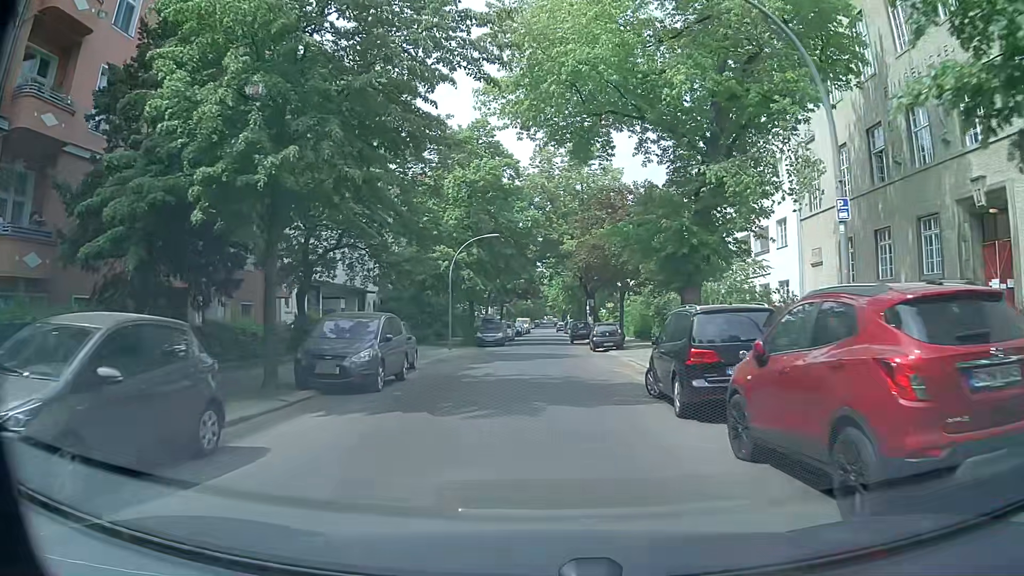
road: residential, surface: asphalt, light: Day
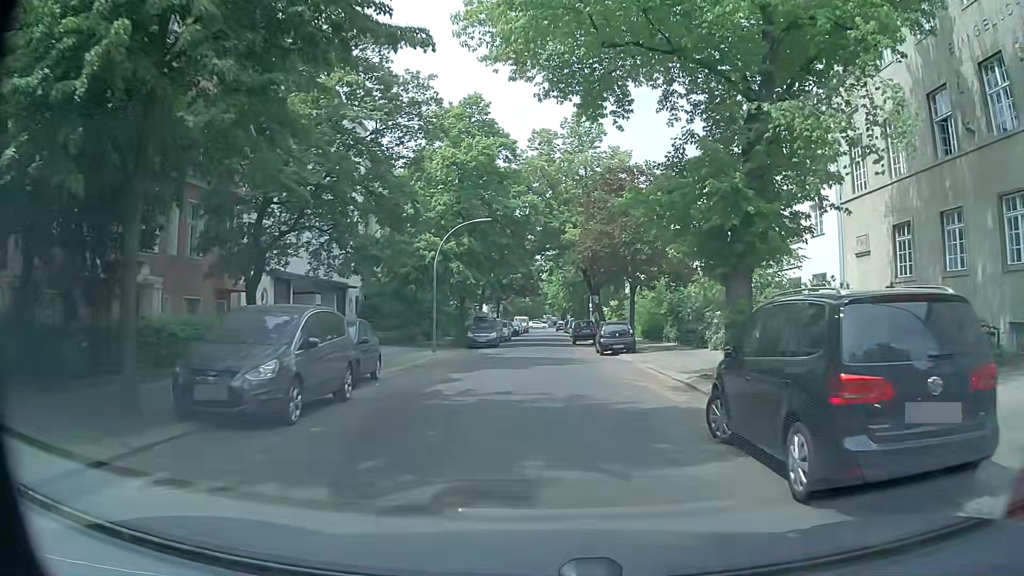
(0.0, +5.0) m; 0°
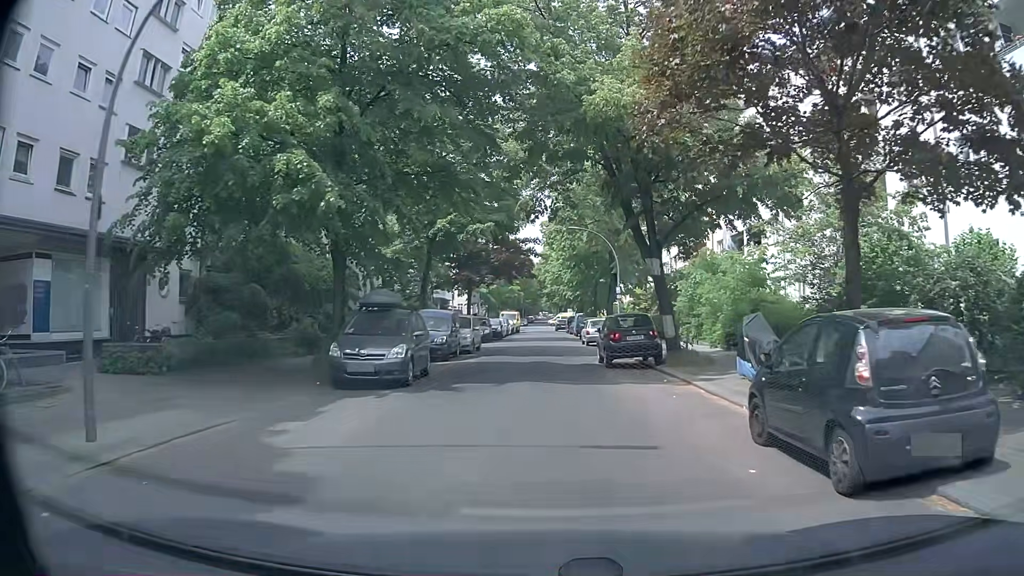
(+0.1, +24.7) m; +1°
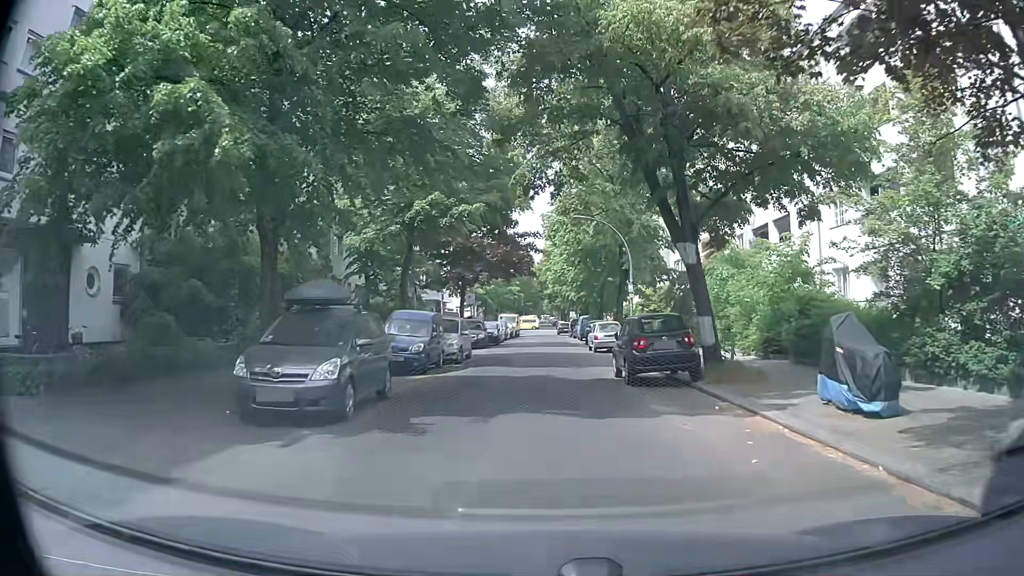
(0.0, +4.7) m; 0°
